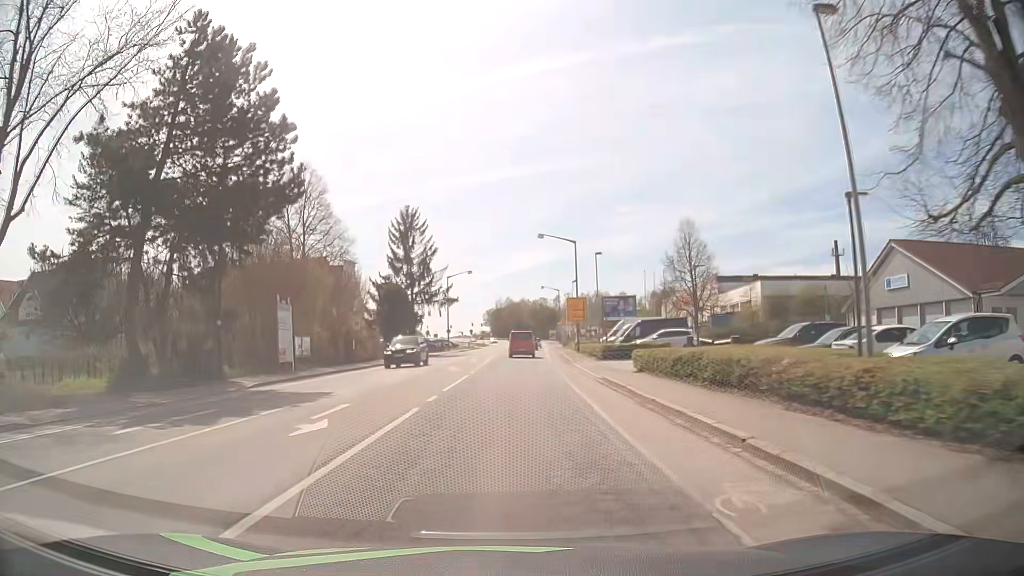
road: secondary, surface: asphalt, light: Day
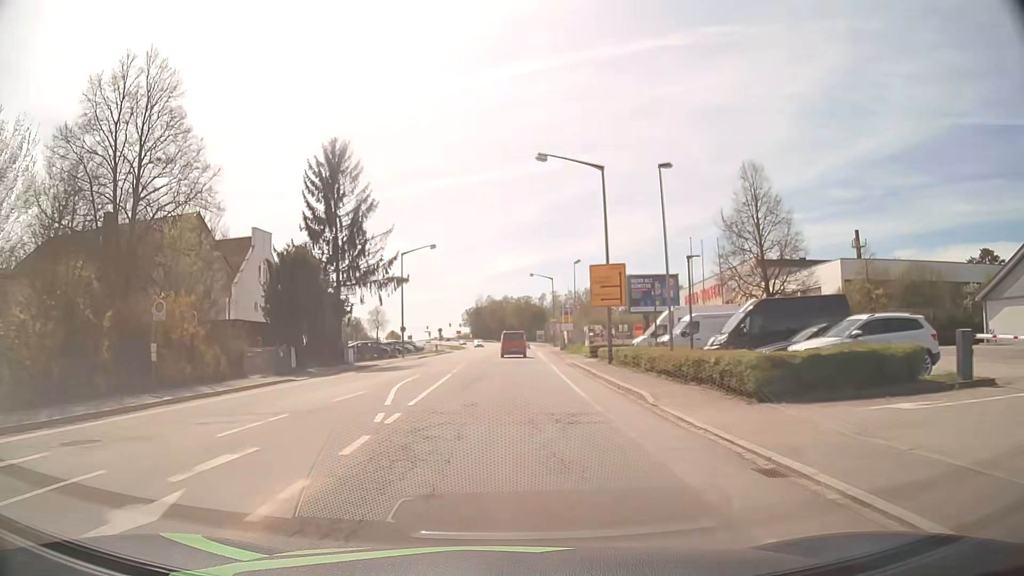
(+0.4, +25.8) m; +2°
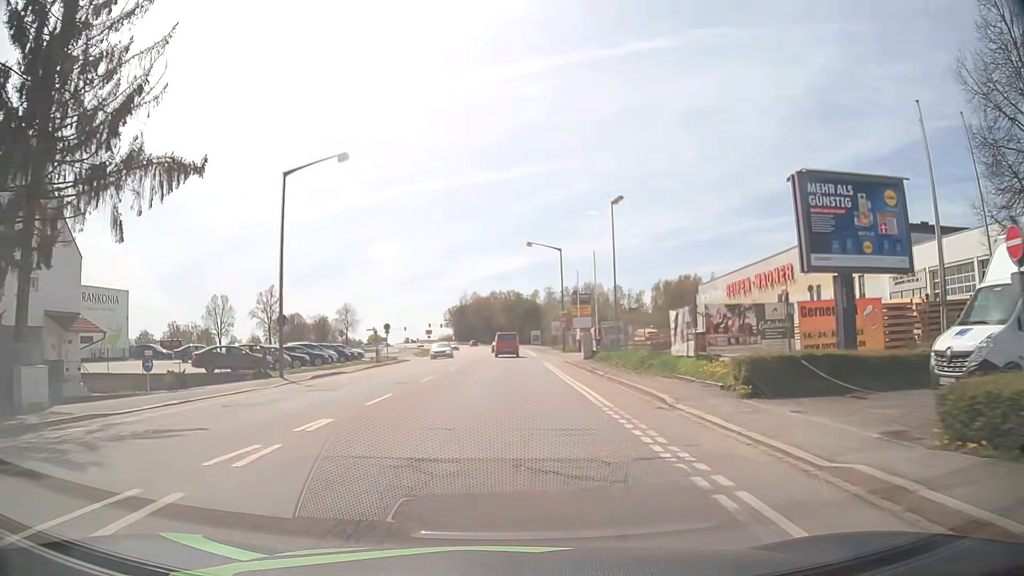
(+0.3, +31.9) m; +1°
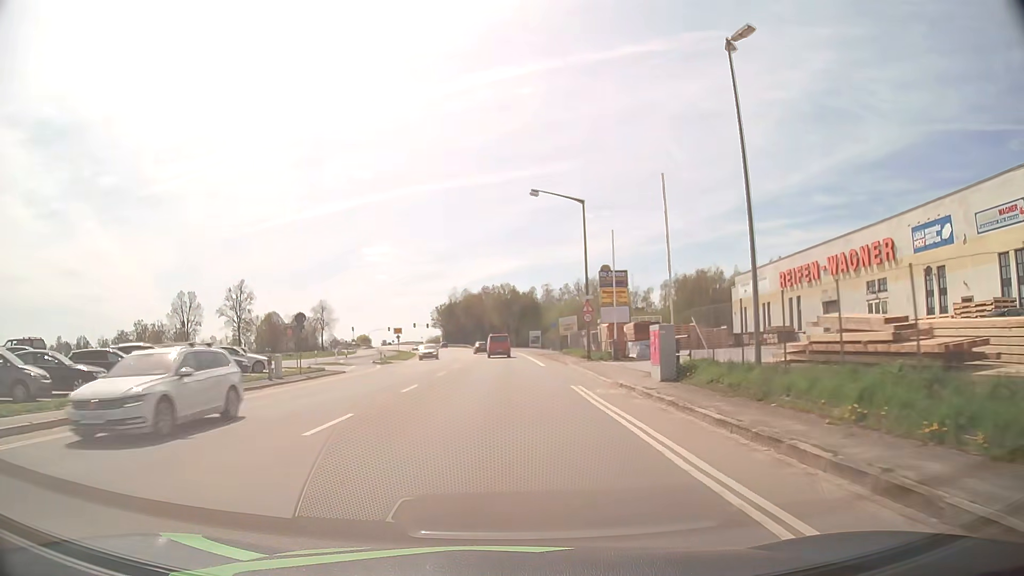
(0.0, +22.8) m; 0°
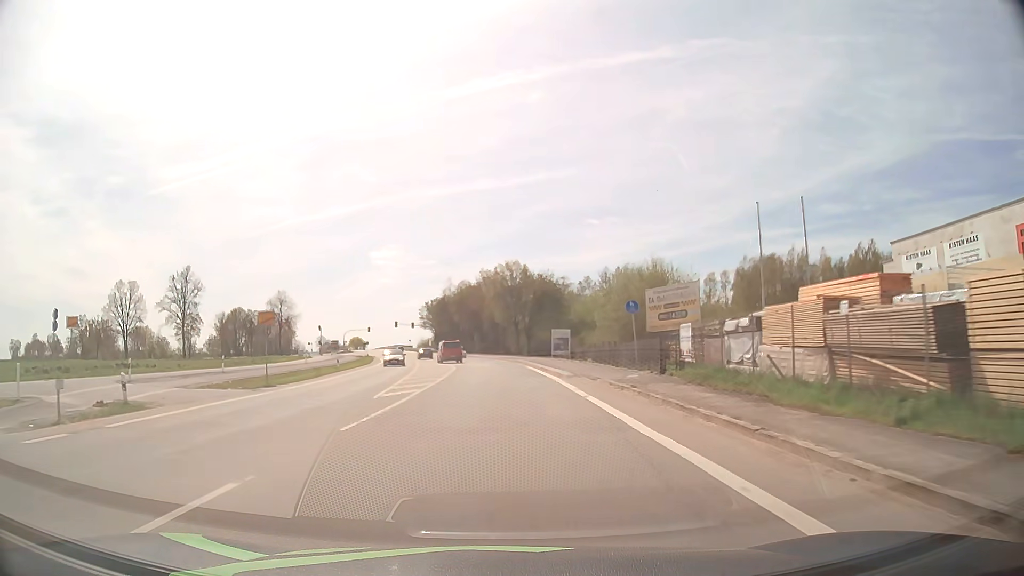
(+0.1, +42.7) m; 0°
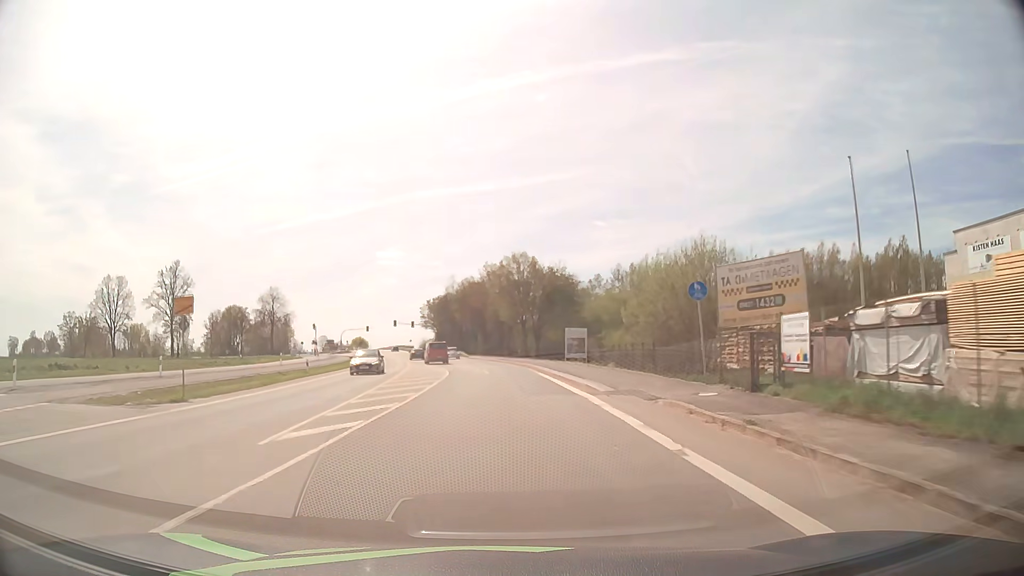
(0.0, +9.4) m; 0°
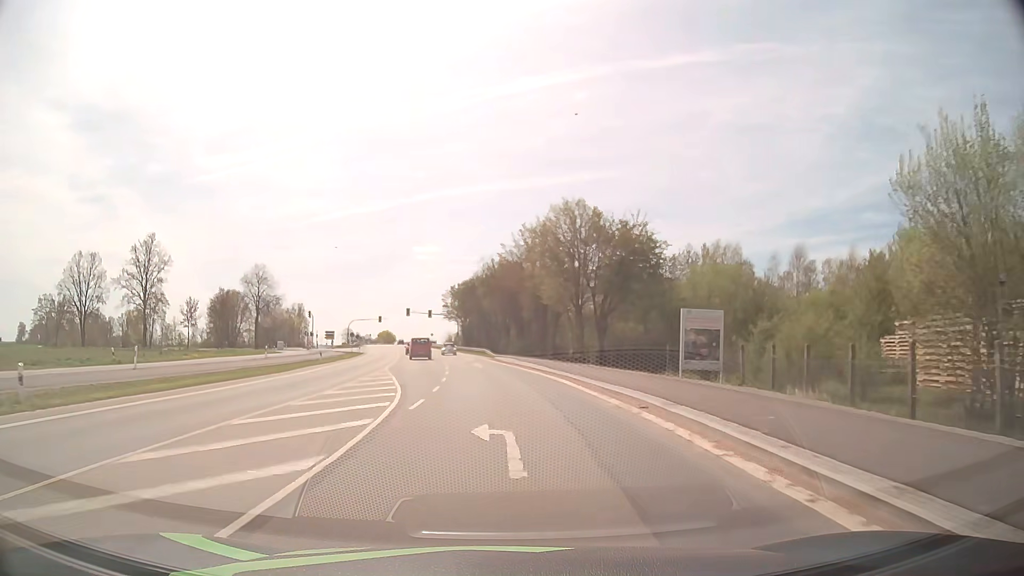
(-0.8, +29.1) m; -3°
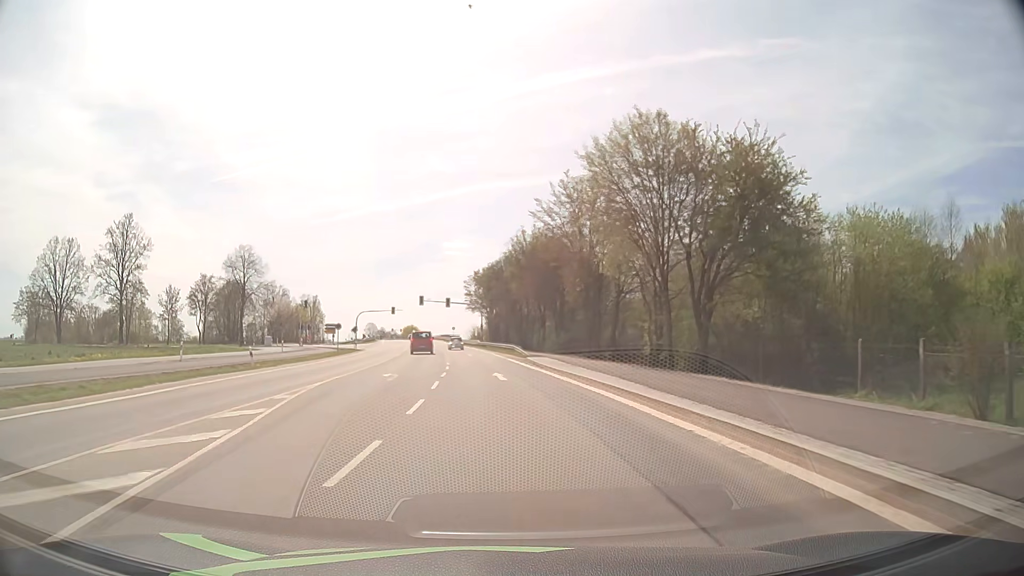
(-0.5, +20.1) m; -3°
